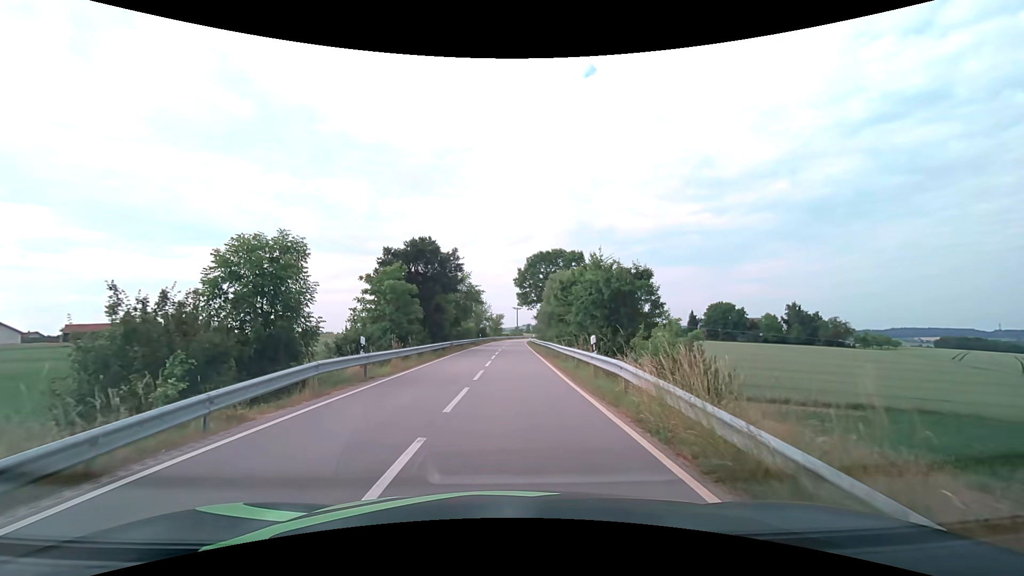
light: Day
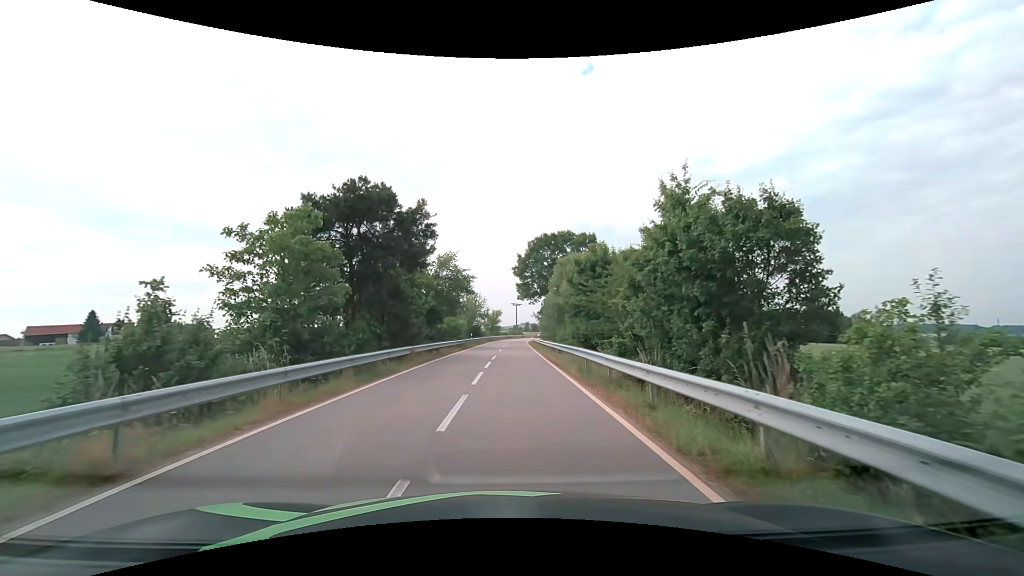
(-0.1, +14.1) m; 0°
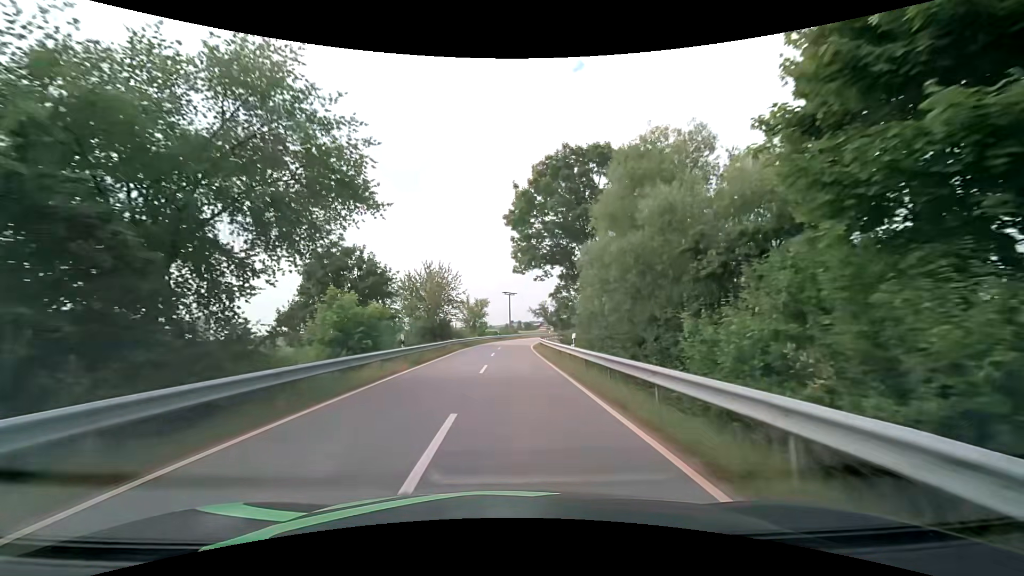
(+0.2, +33.2) m; +1°
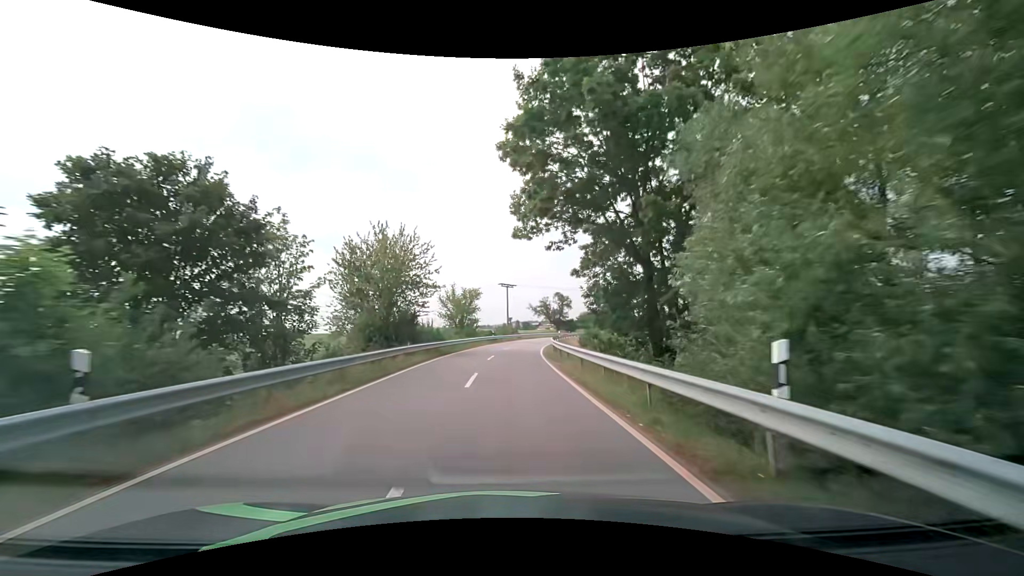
(0.0, +16.1) m; 0°
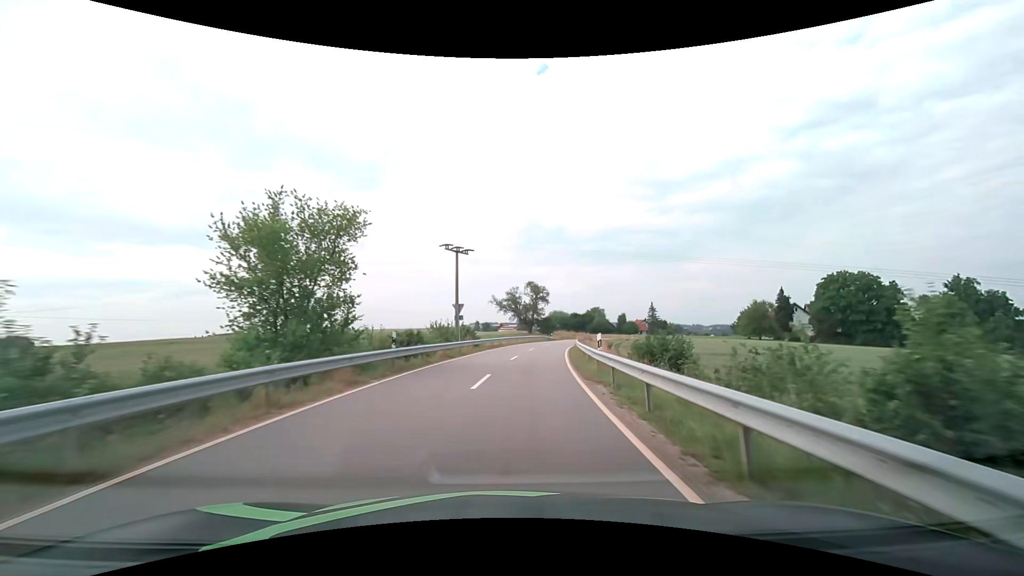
(+0.9, +36.4) m; +4°
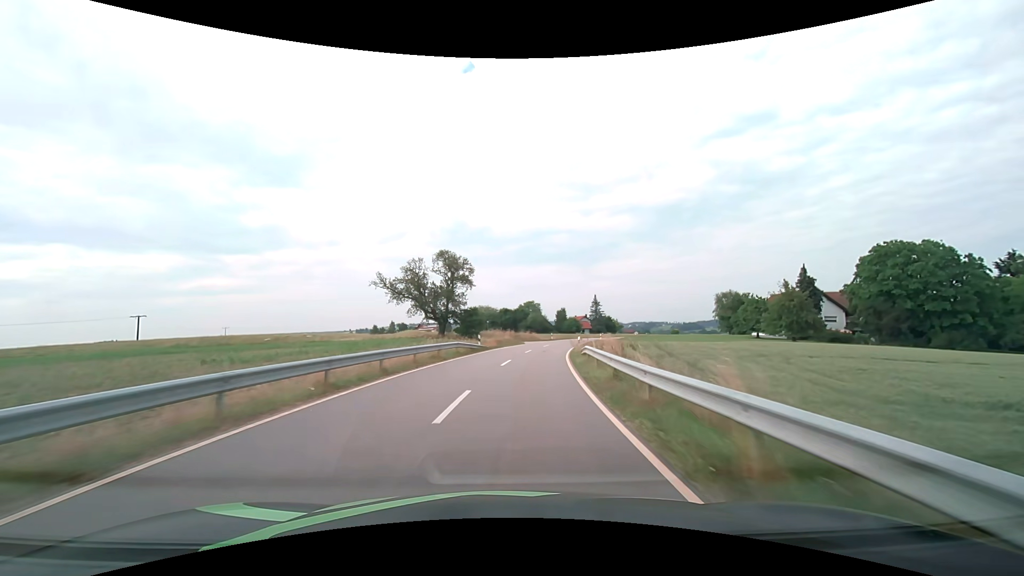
(+3.4, +40.9) m; +8°
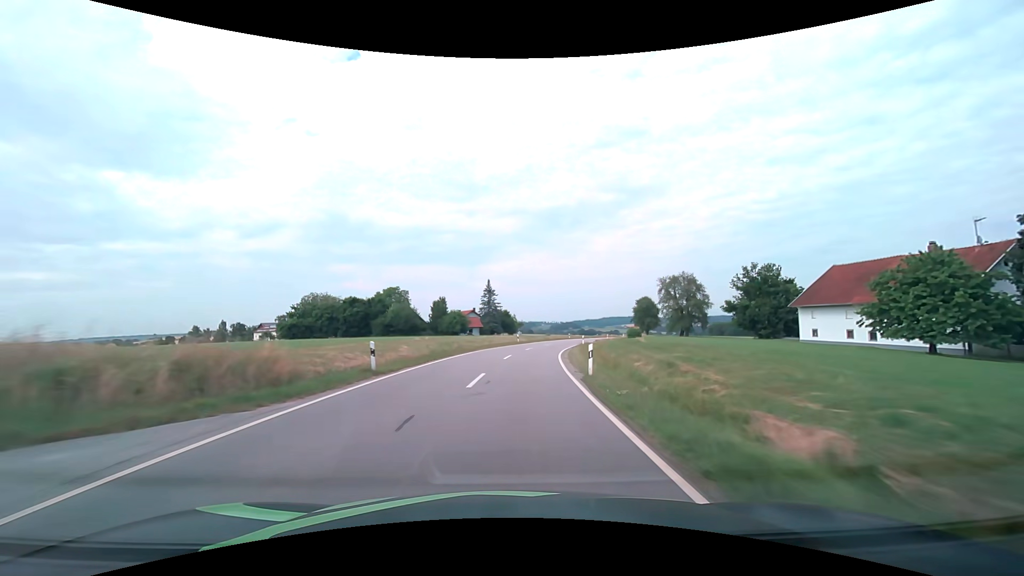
(+7.0, +55.9) m; +13°
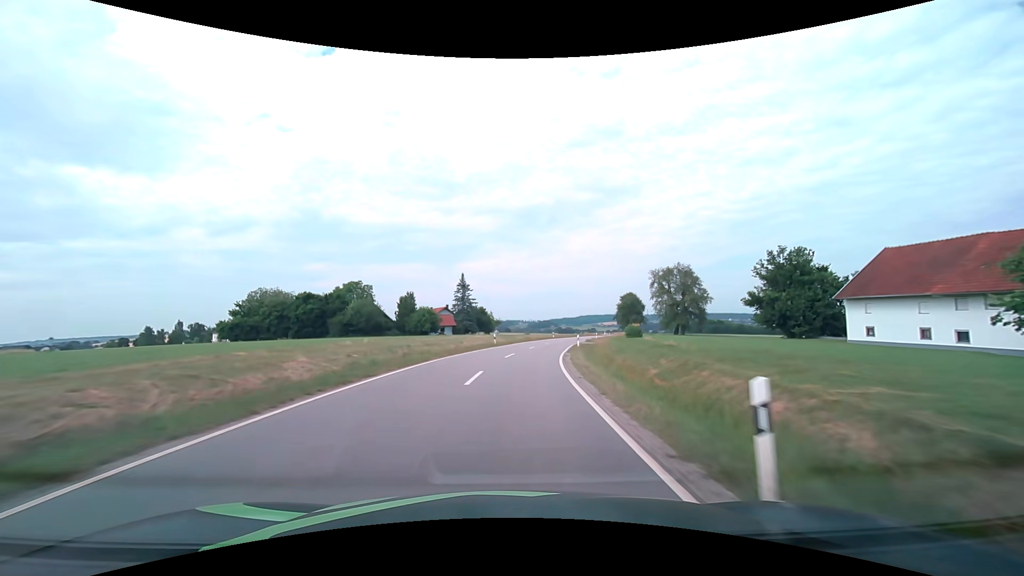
(+0.4, +11.9) m; +3°
(0, +10) (+1, +20) (+2, +30) (+3, +40) (+5, +50) (+7, +59) (+9, +69) (+11, +79) (+14, +89) (+16, +98) m
